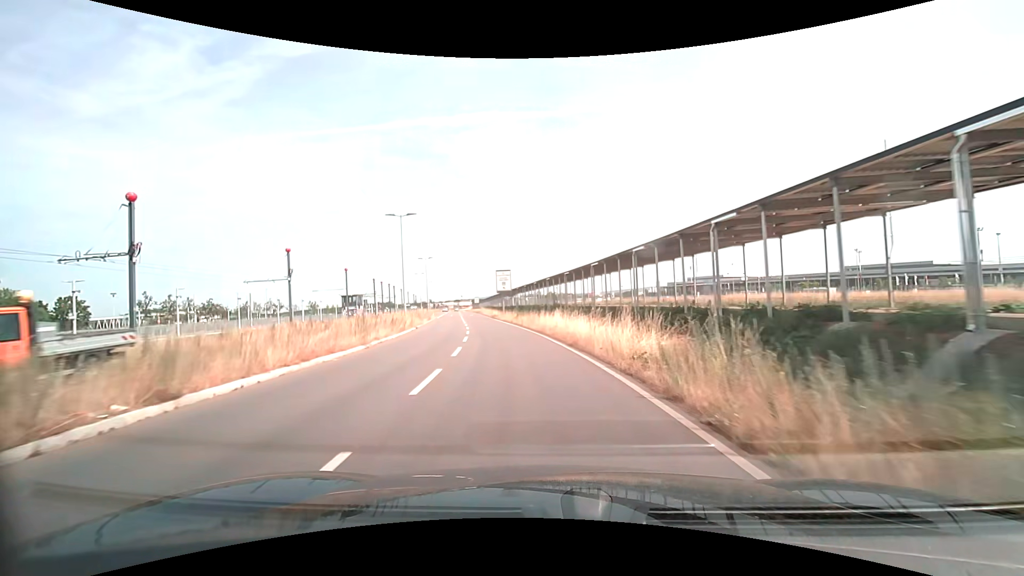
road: secondary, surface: asphalt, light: Day
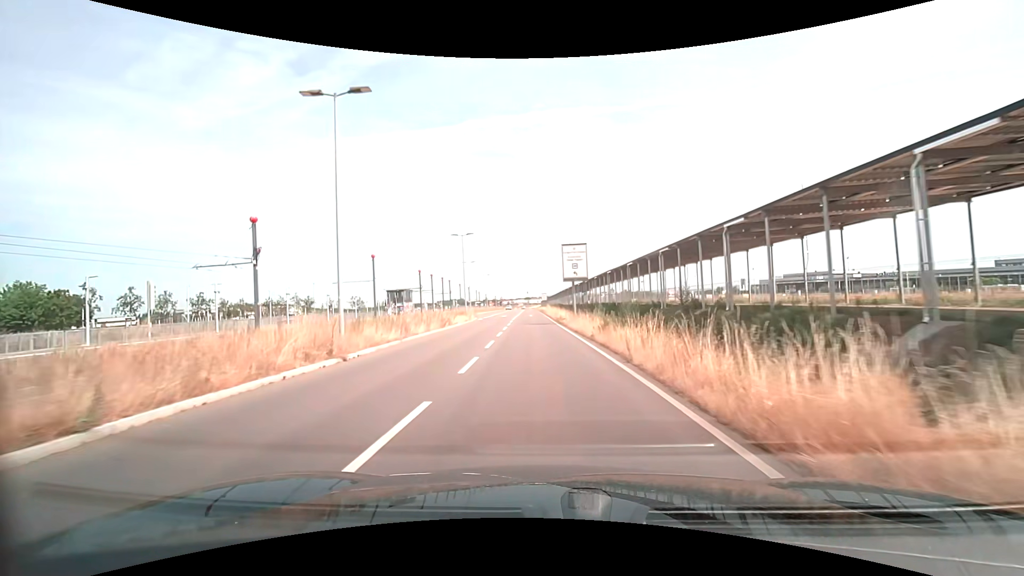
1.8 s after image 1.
(-1.5, +21.8) m; -8°
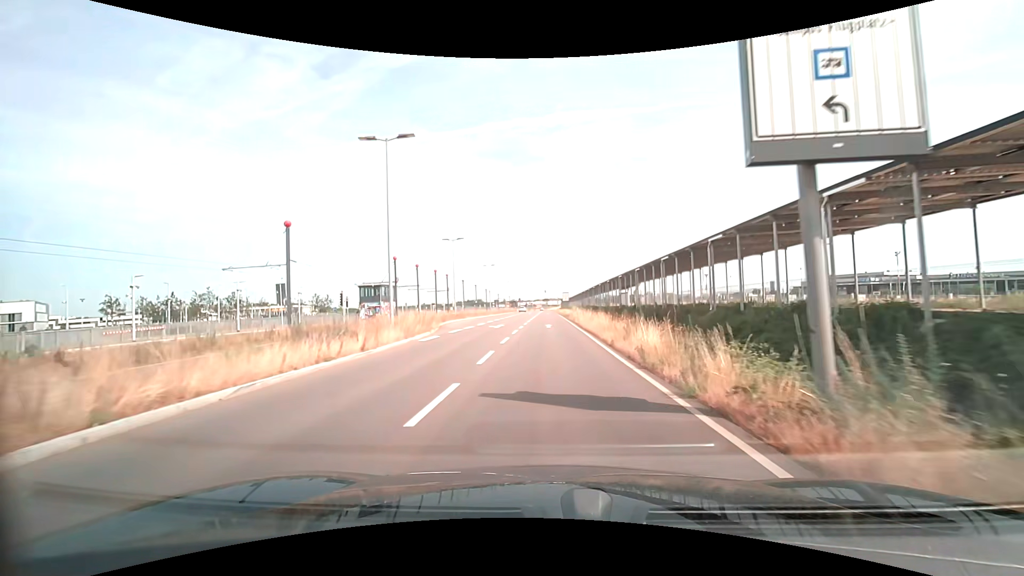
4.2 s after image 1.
(-0.8, +28.4) m; -3°
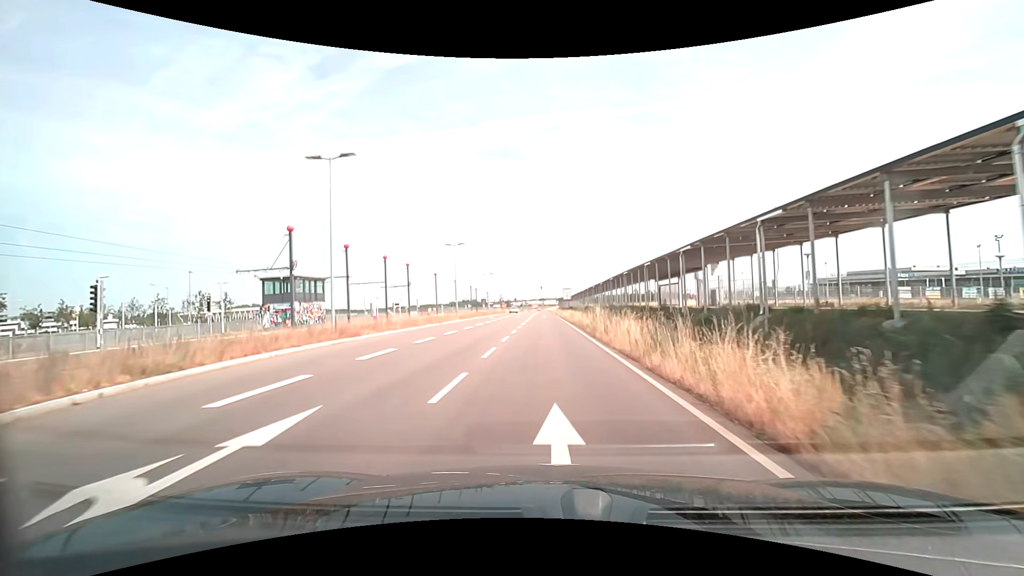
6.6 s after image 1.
(+0.3, +28.7) m; +1°
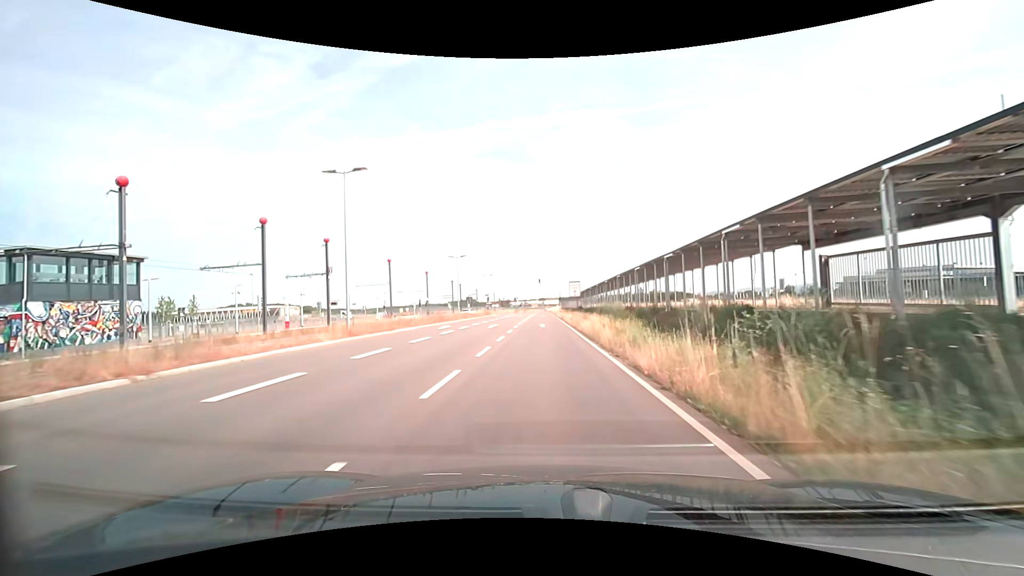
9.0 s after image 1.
(0.0, +29.8) m; 0°
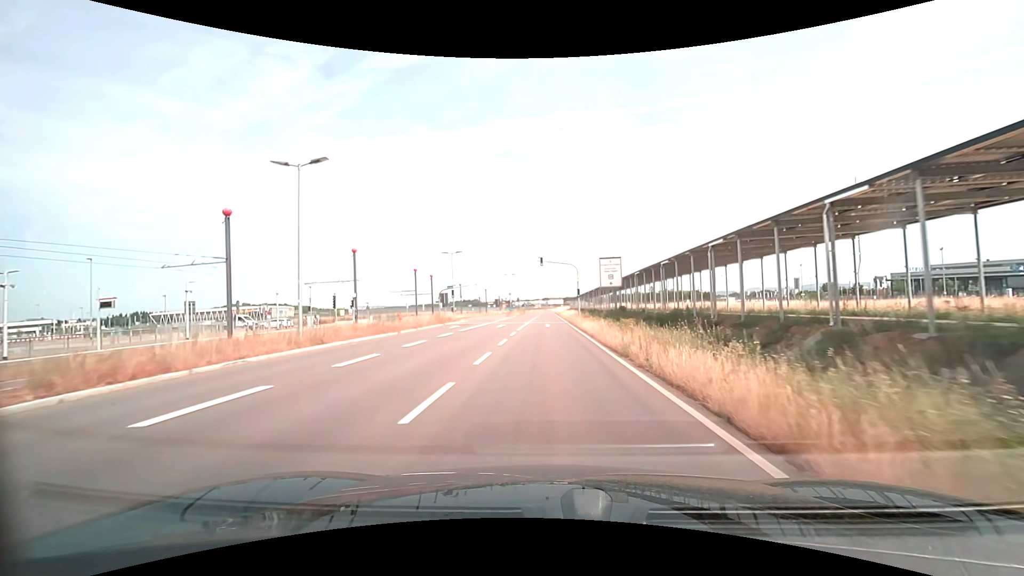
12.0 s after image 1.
(-0.2, +37.7) m; 0°
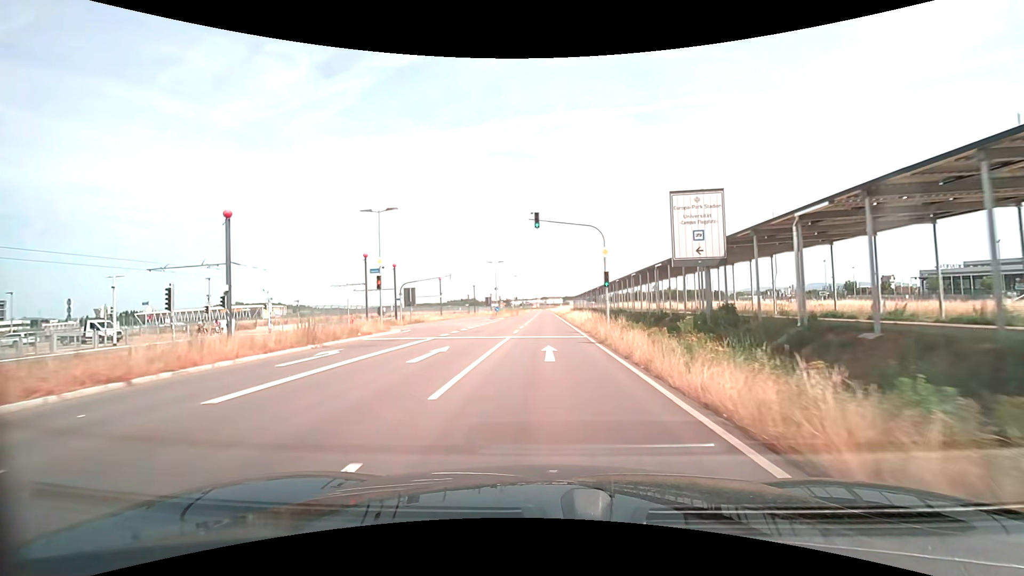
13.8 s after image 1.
(-0.1, +22.5) m; 0°
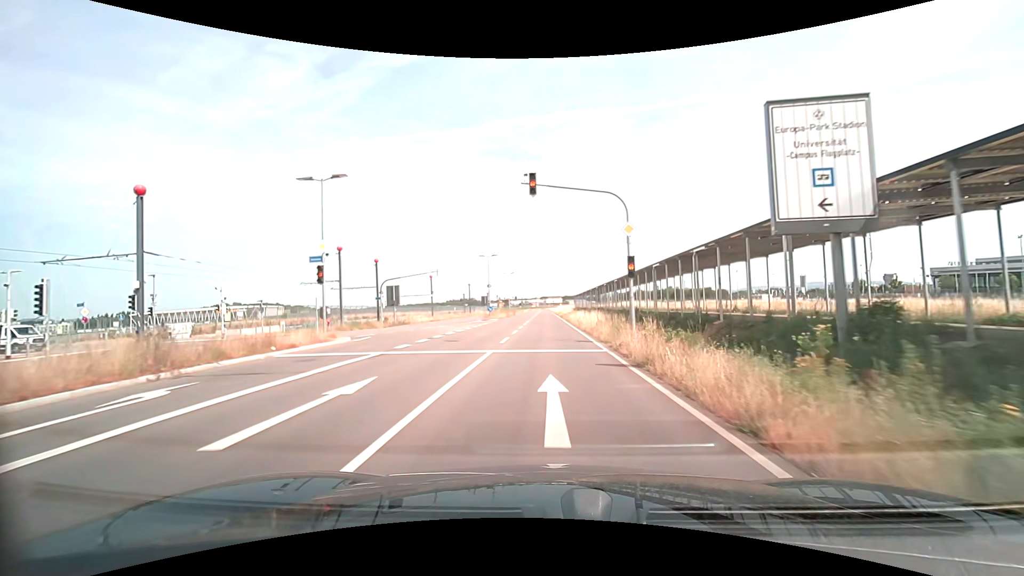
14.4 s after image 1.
(0.0, +7.4) m; 0°
(0, +10) (0, +20) (0, +30) (0, +40) (0, +50) (0, +60) (0, +70) (0, +80) (0, +90) (+1, +100) m
